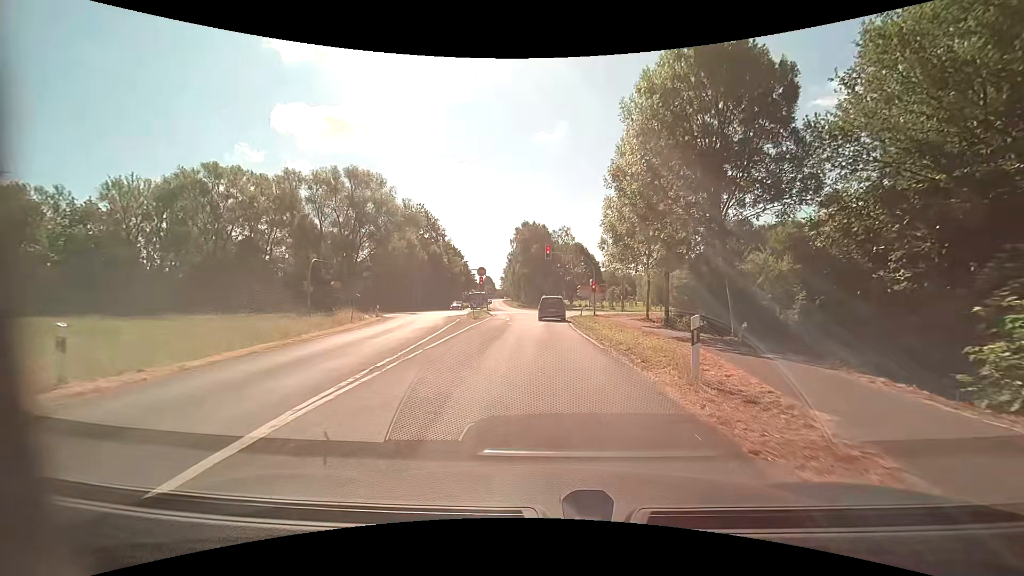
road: secondary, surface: asphalt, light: Day
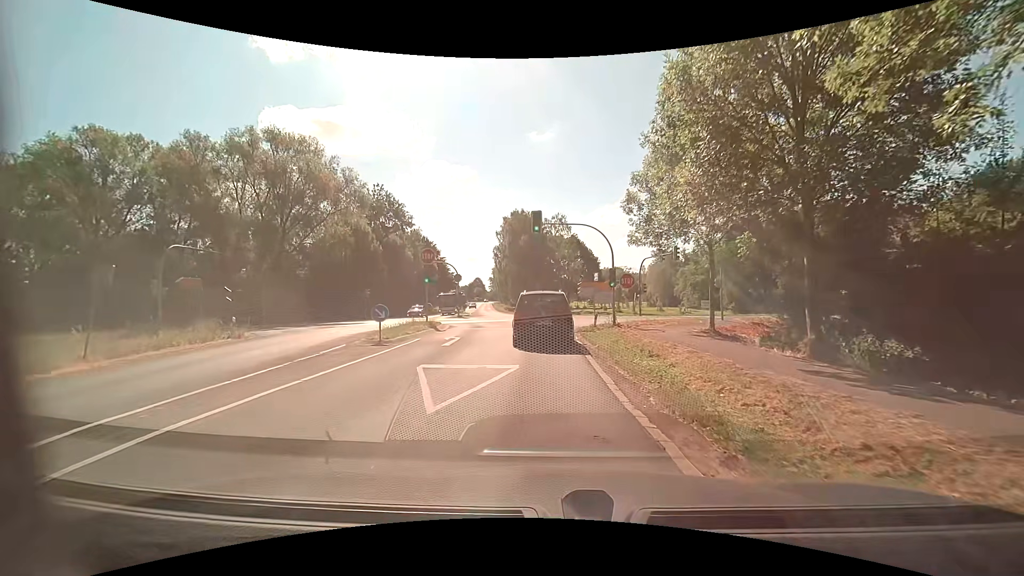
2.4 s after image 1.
(+0.2, +18.6) m; 0°
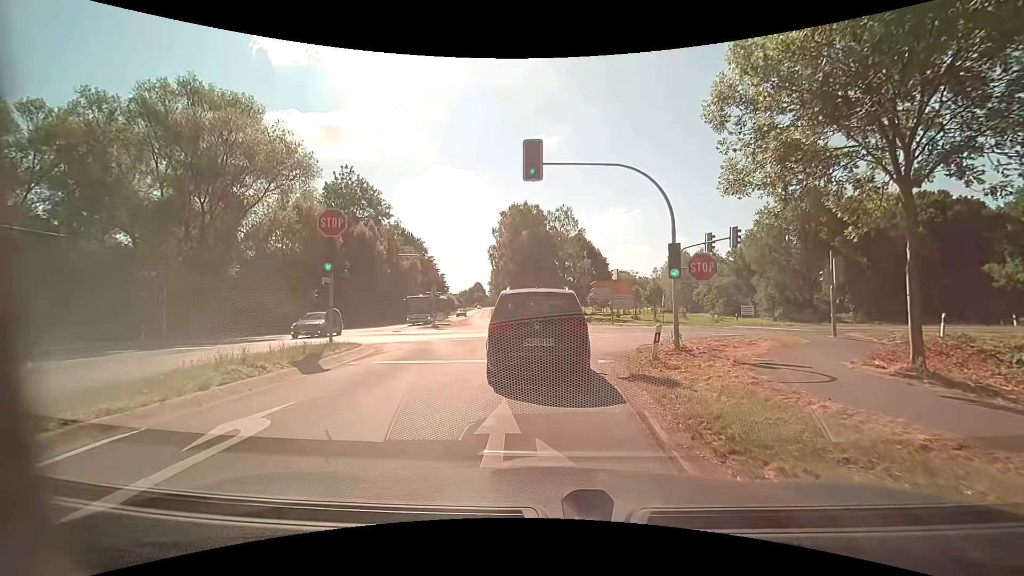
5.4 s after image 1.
(0.0, +13.3) m; -2°
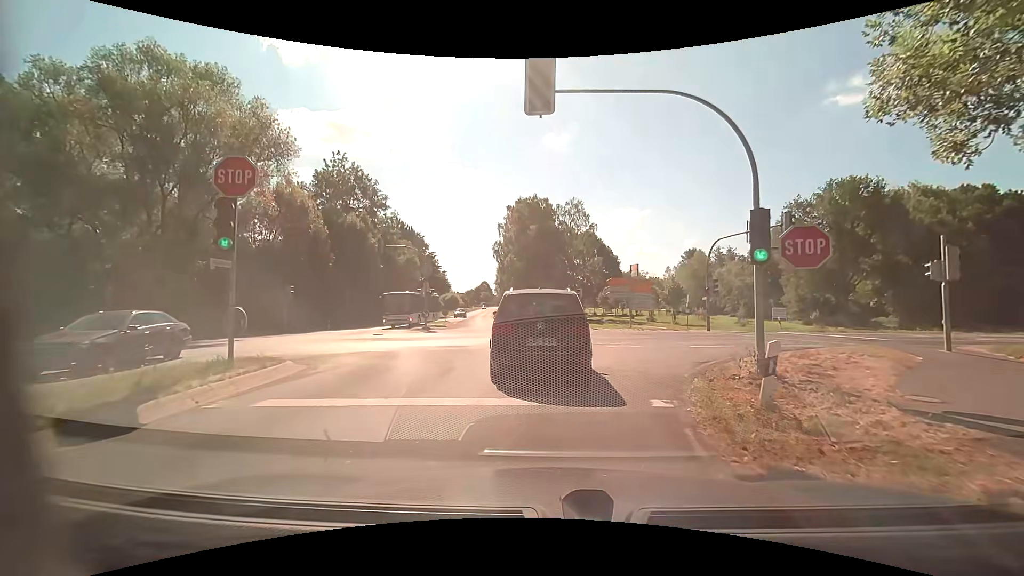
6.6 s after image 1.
(+0.1, +5.7) m; +1°
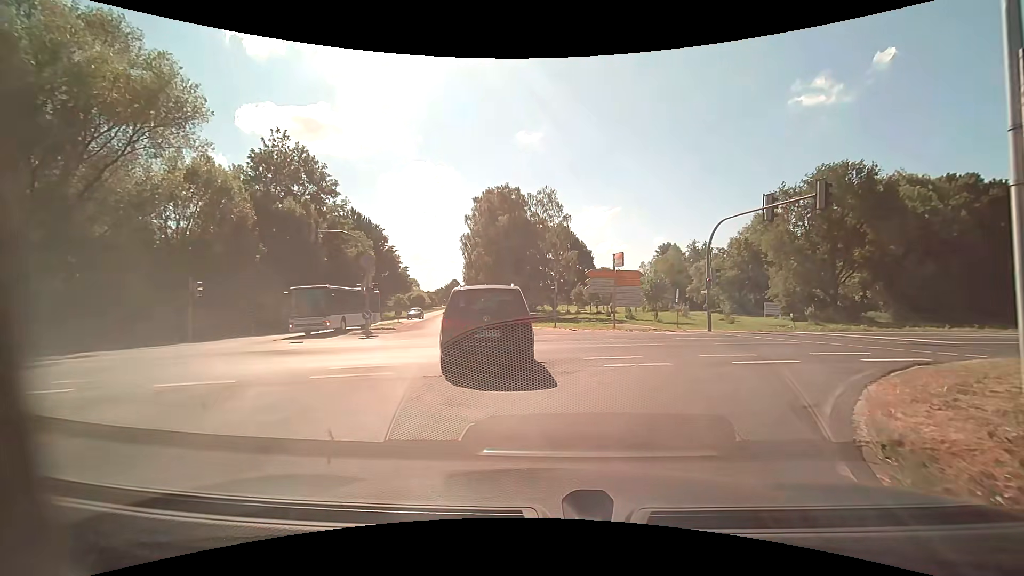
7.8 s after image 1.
(+0.1, +6.5) m; +2°
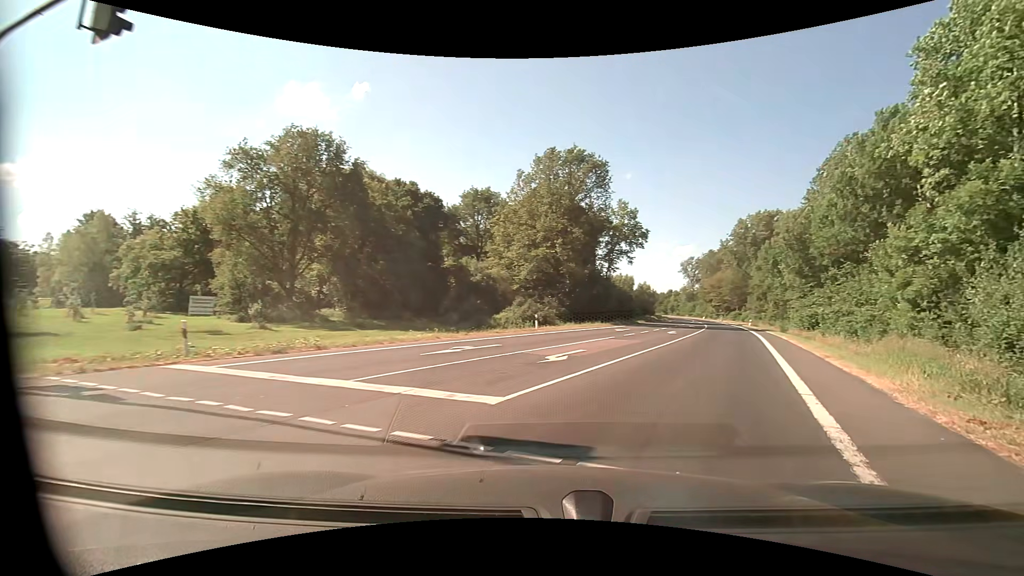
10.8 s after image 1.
(+7.5, +15.5) m; +56°
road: primary
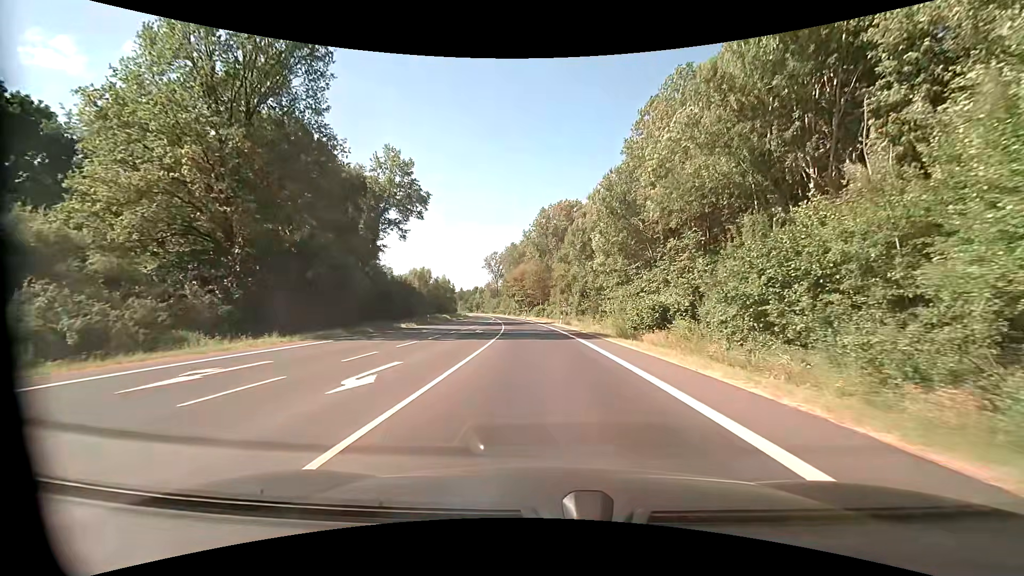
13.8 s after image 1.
(+9.0, +28.4) m; +21°
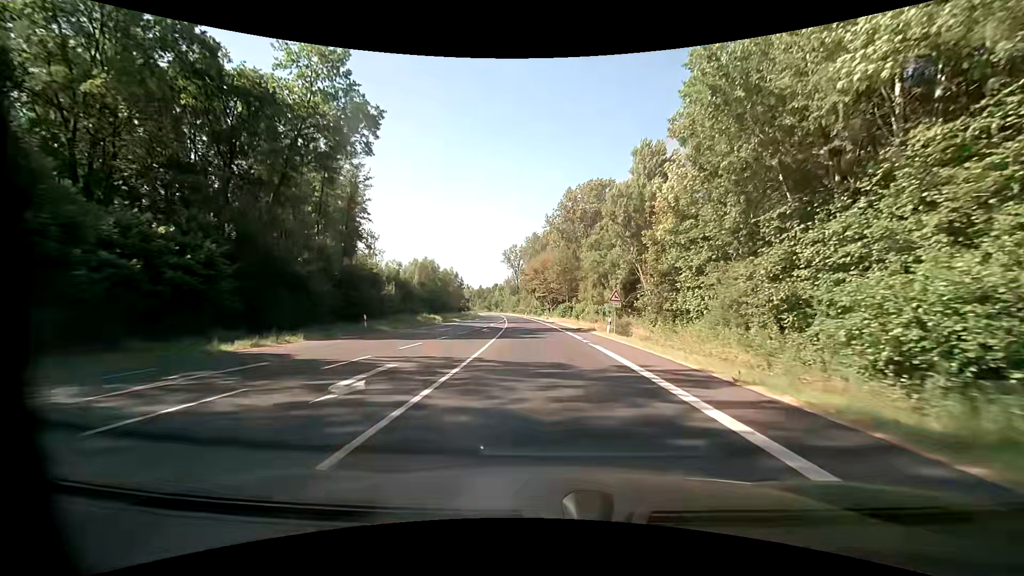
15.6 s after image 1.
(-0.5, +26.7) m; -3°
(0, +10) (0, +20) (-1, +30) (-1, +40) (-2, +50) (-2, +60) (-3, +70) (-4, +80) (-5, +90) (-6, +100) m
